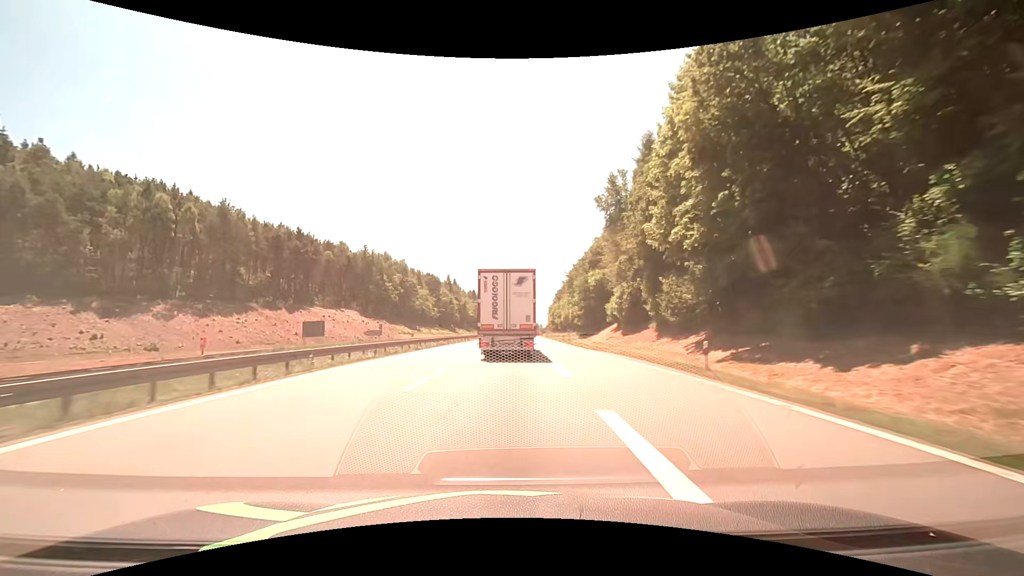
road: motorway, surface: asphalt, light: Day
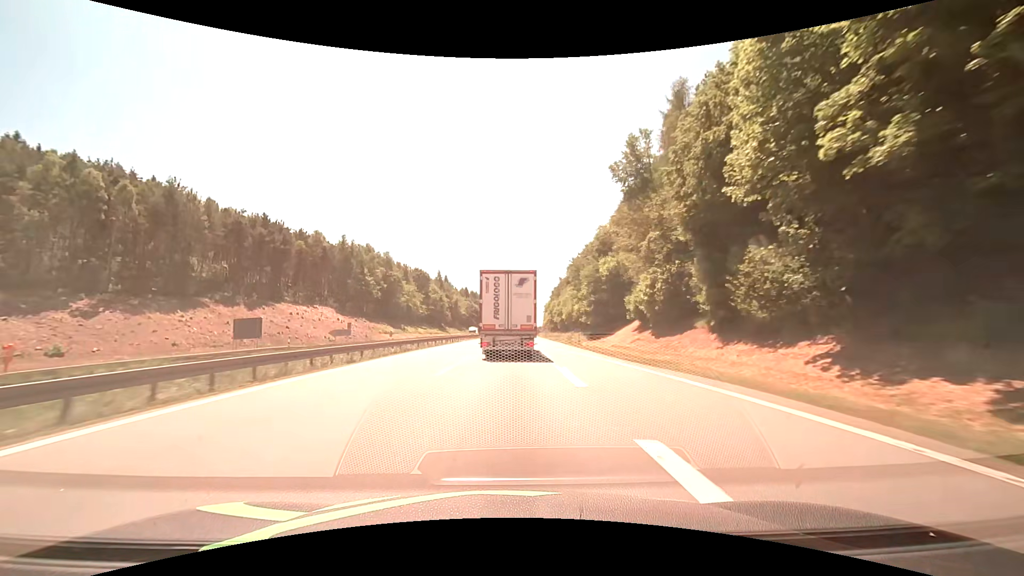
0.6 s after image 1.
(+0.1, +14.2) m; +1°
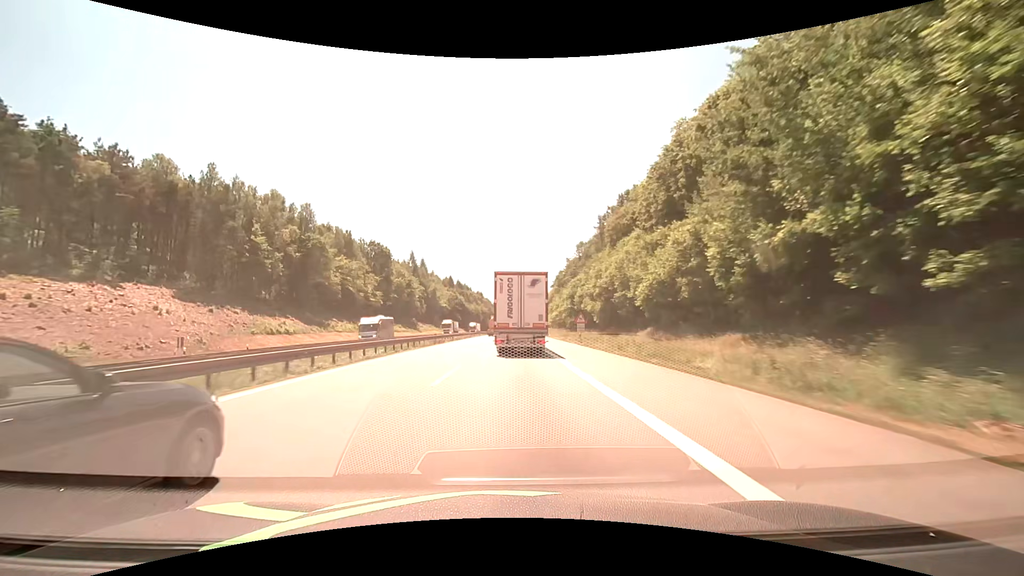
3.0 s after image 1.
(+0.5, +56.9) m; +1°
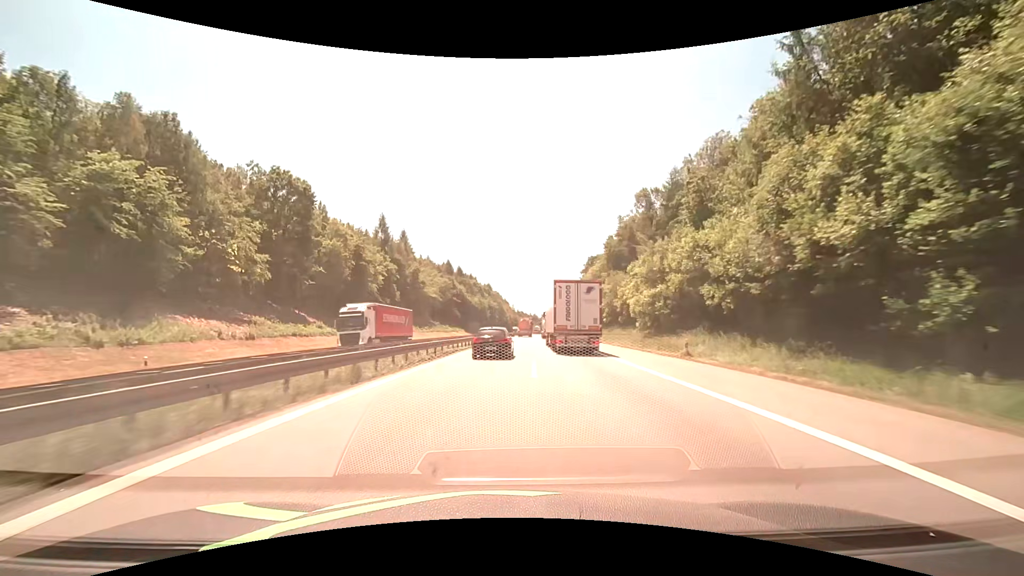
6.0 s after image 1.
(-1.2, +69.6) m; -1°
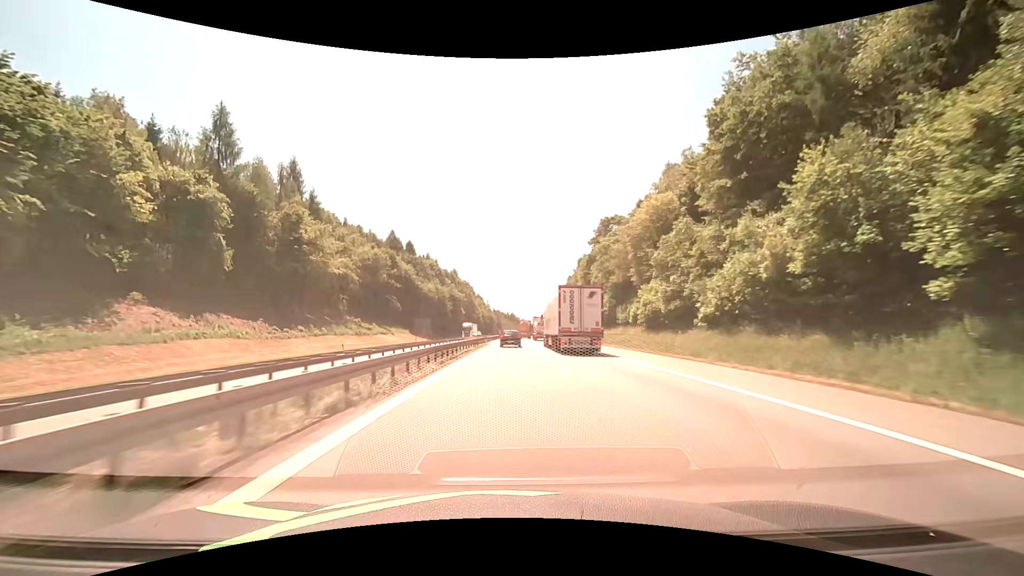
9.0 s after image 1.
(+1.7, +70.1) m; +3°
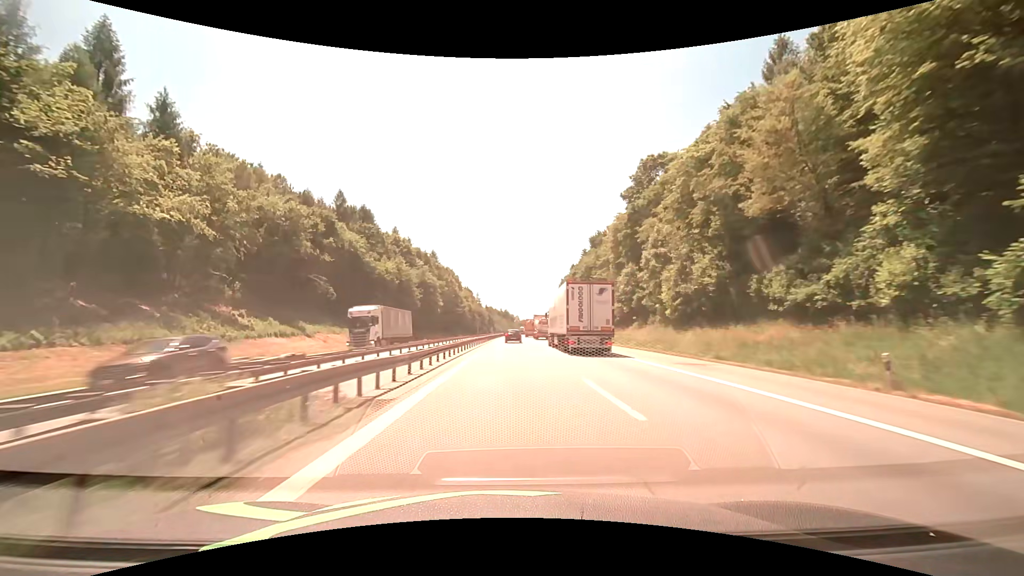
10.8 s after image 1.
(+0.3, +44.5) m; +1°
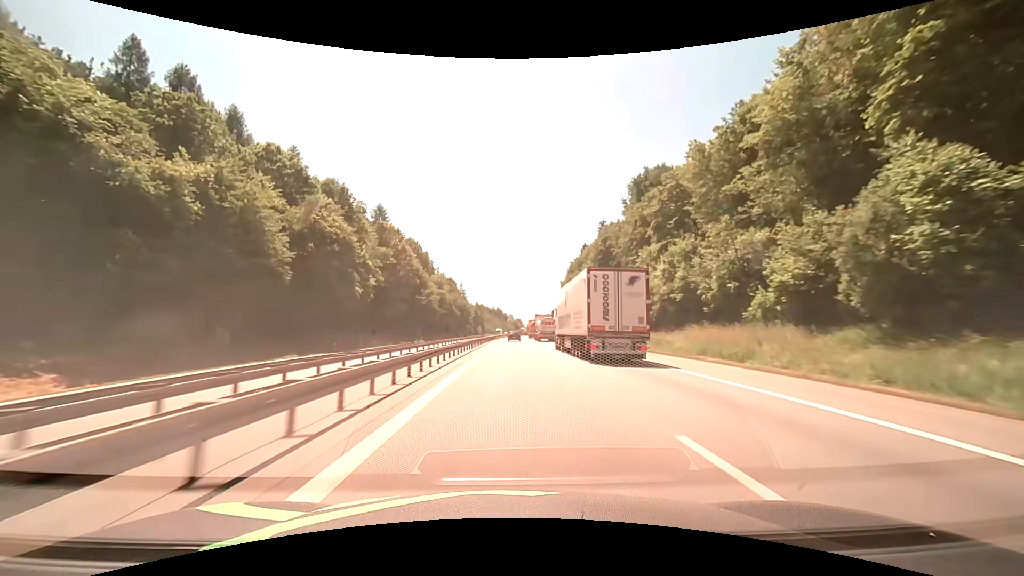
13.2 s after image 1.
(+0.5, +63.0) m; +1°
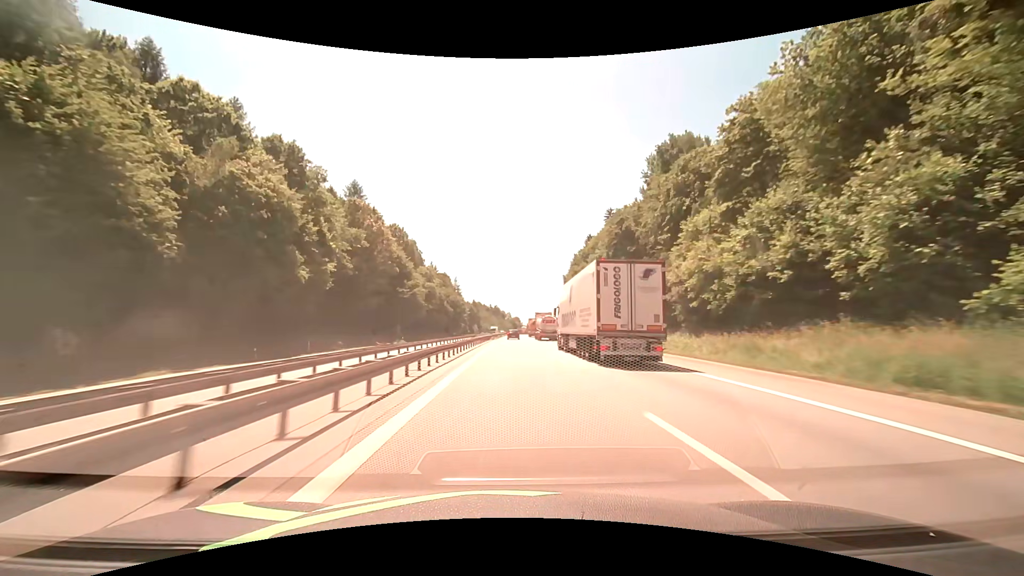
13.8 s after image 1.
(+0.1, +16.4) m; 0°
(0, +10) (0, +20) (0, +30) (0, +40) (0, +50) (0, +60) (+1, +70) (+1, +80) (+1, +90) (+1, +100) m
